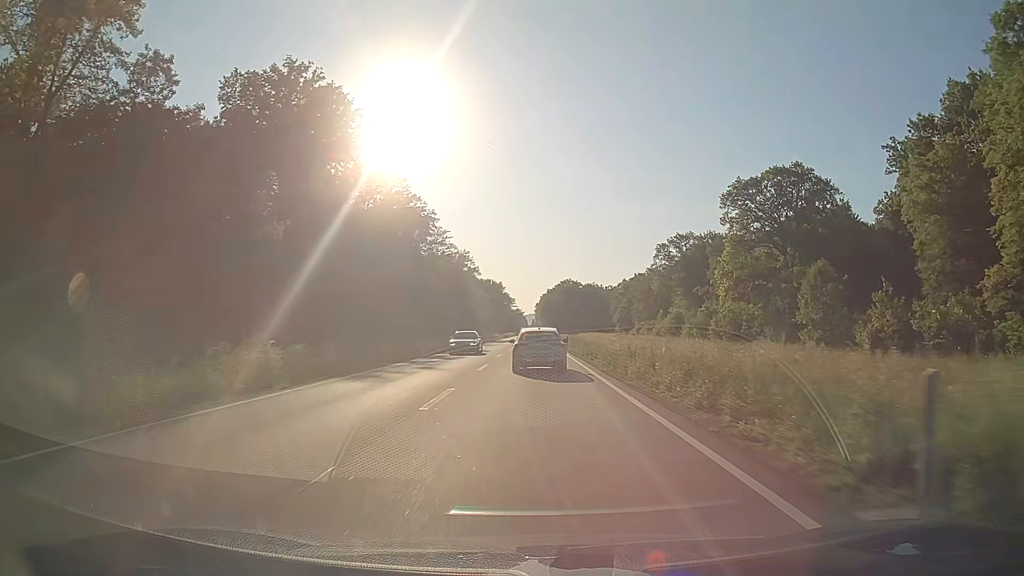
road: primary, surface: asphalt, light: Day
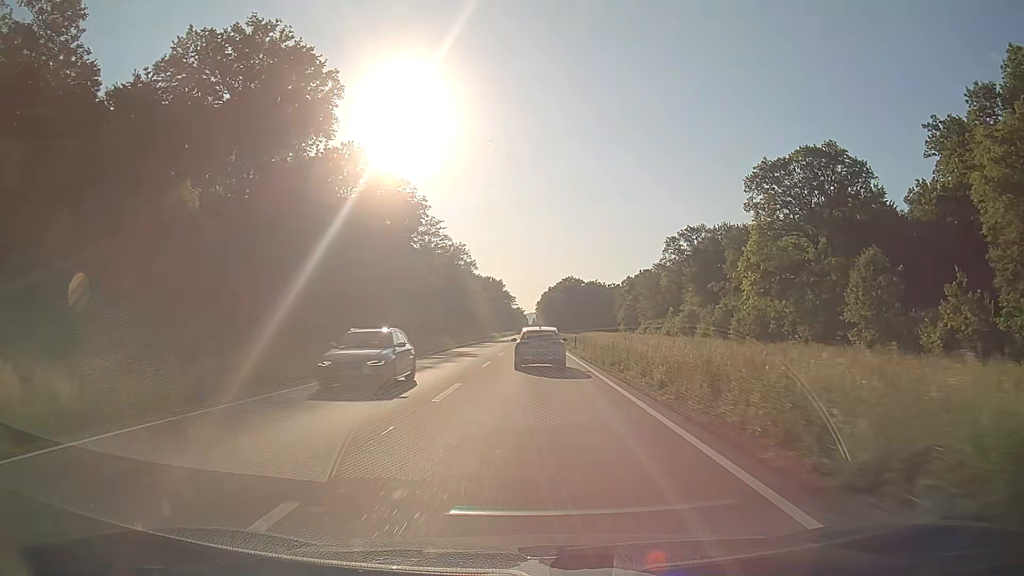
(-0.1, +10.7) m; 0°
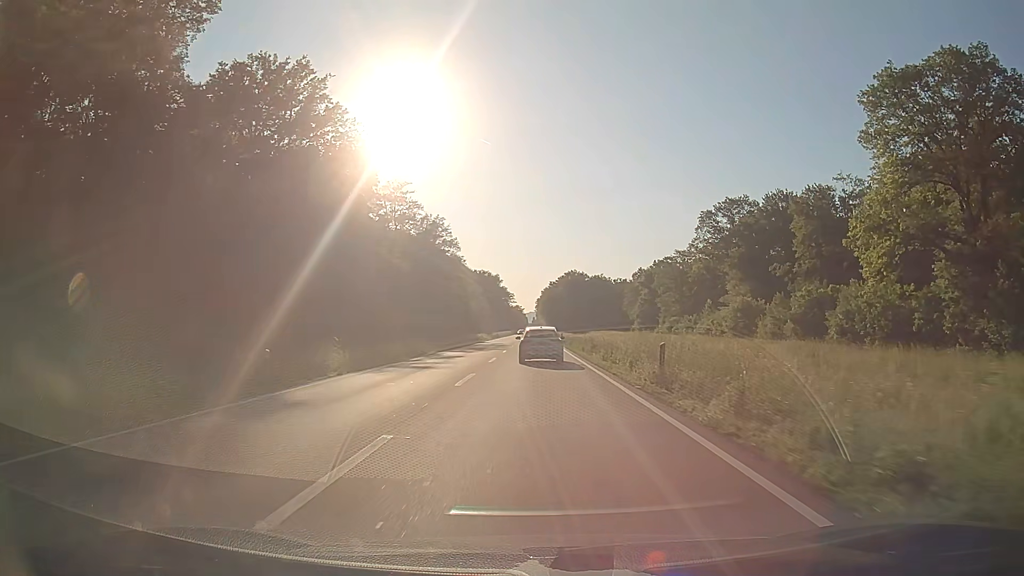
(0.0, +32.7) m; 0°
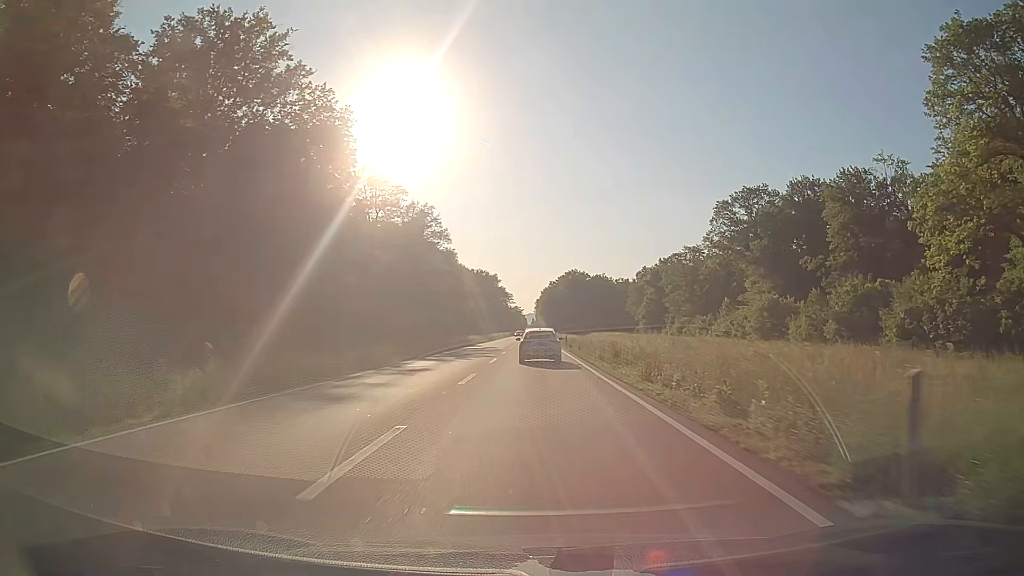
(0.0, +11.1) m; 0°
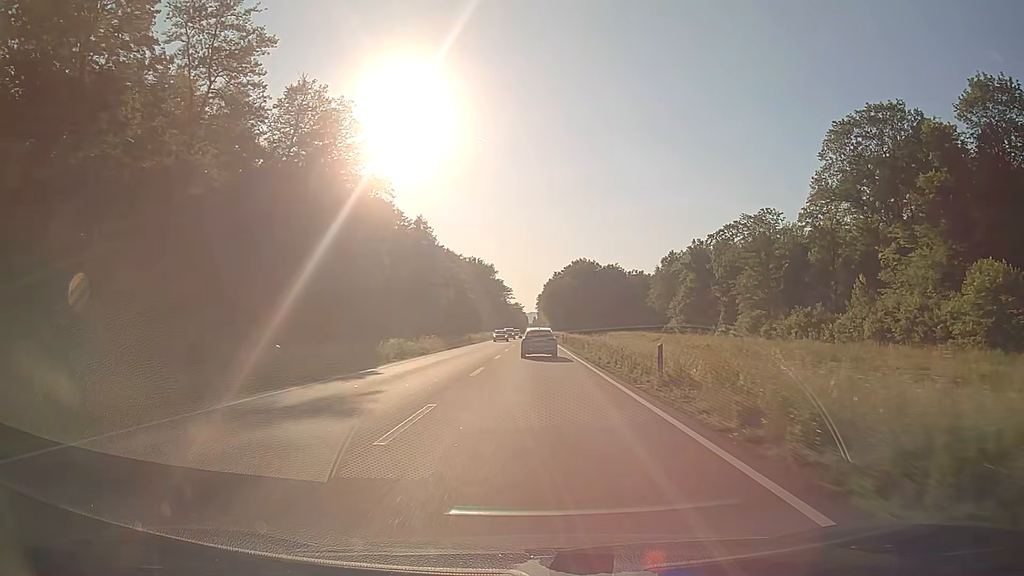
(-0.2, +45.6) m; 0°
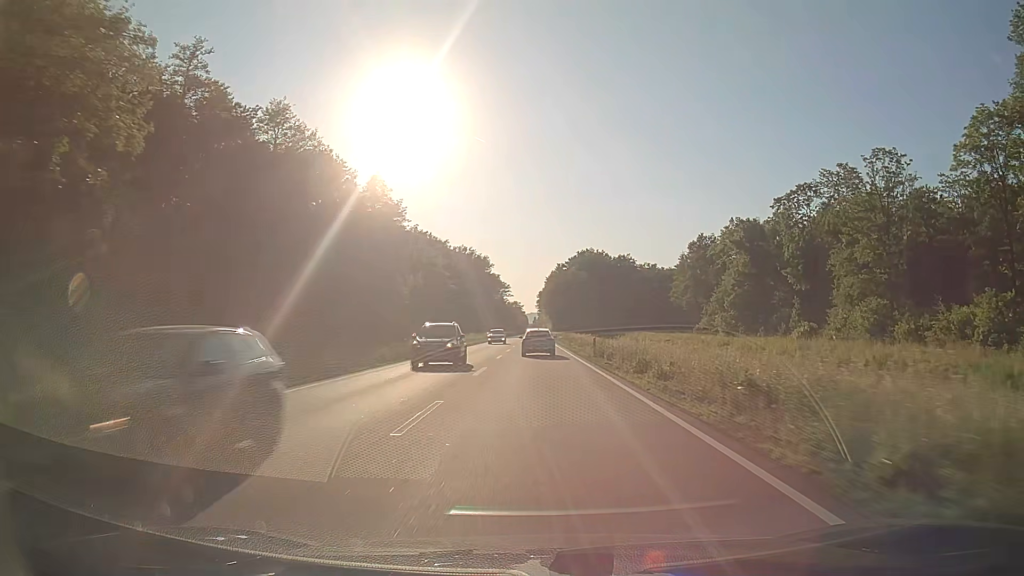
(0.0, +35.4) m; 0°
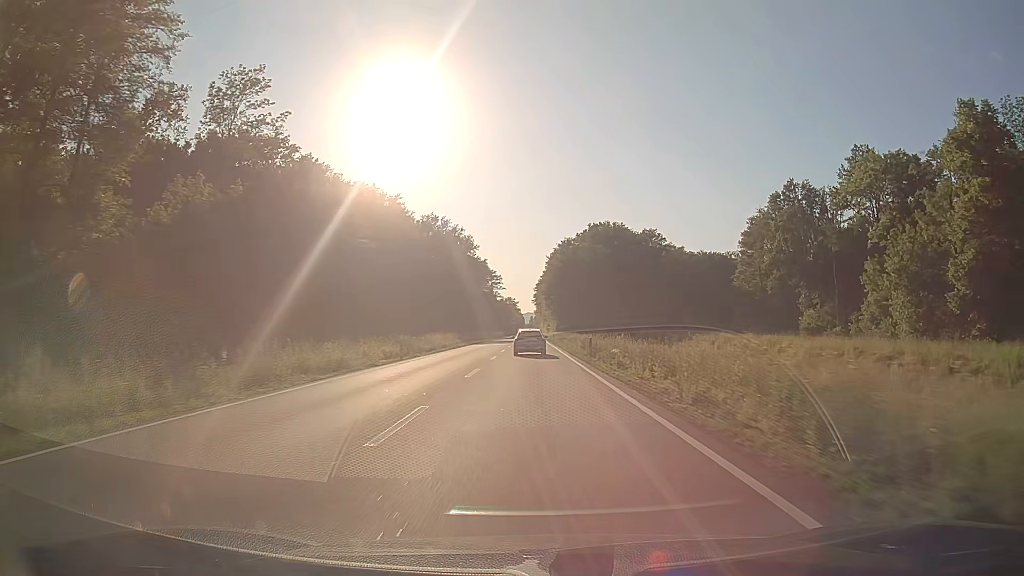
(0.0, +61.1) m; 0°
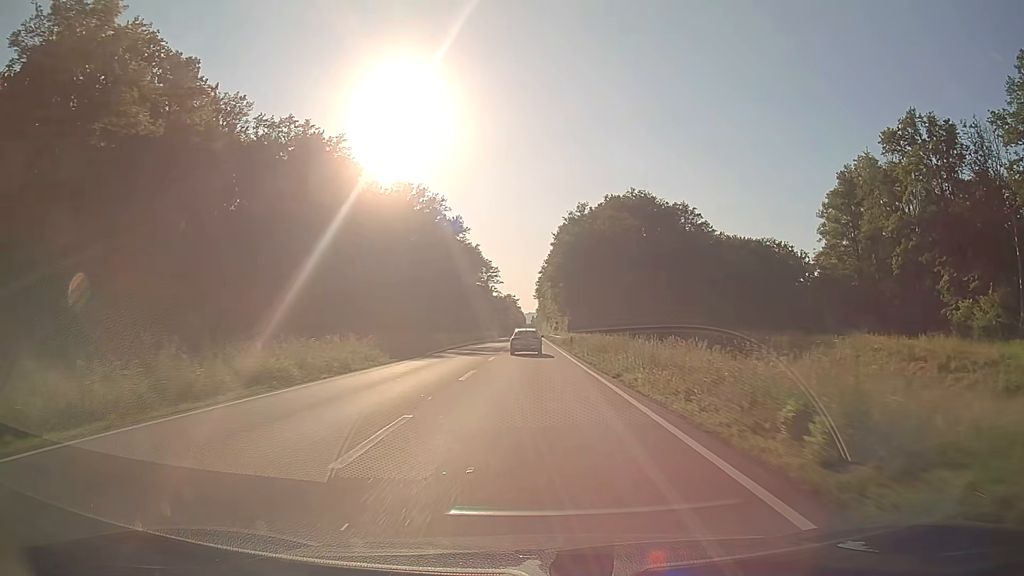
(-0.1, +37.4) m; 0°
(0, +10) (0, +20) (0, +30) (0, +40) (0, +50) (0, +60) (0, +70) (0, +80) (0, +90) (0, +100) m
